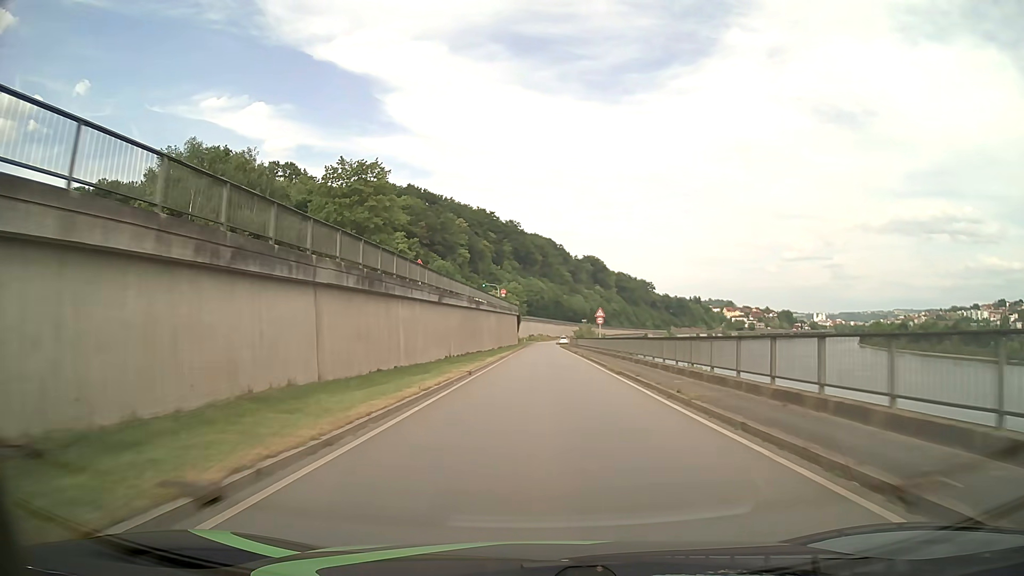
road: primary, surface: asphalt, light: Day
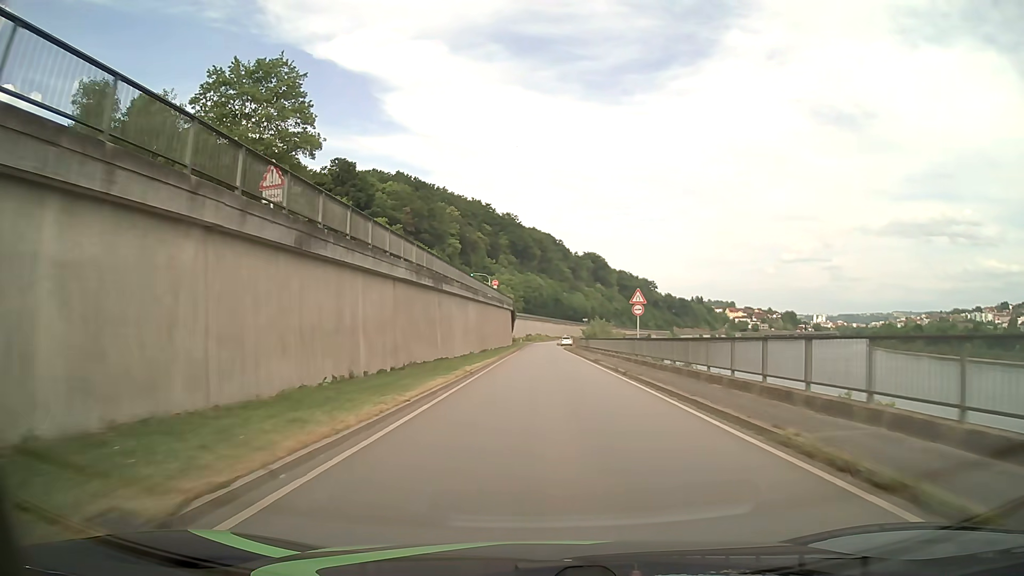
(0.0, +21.6) m; 0°
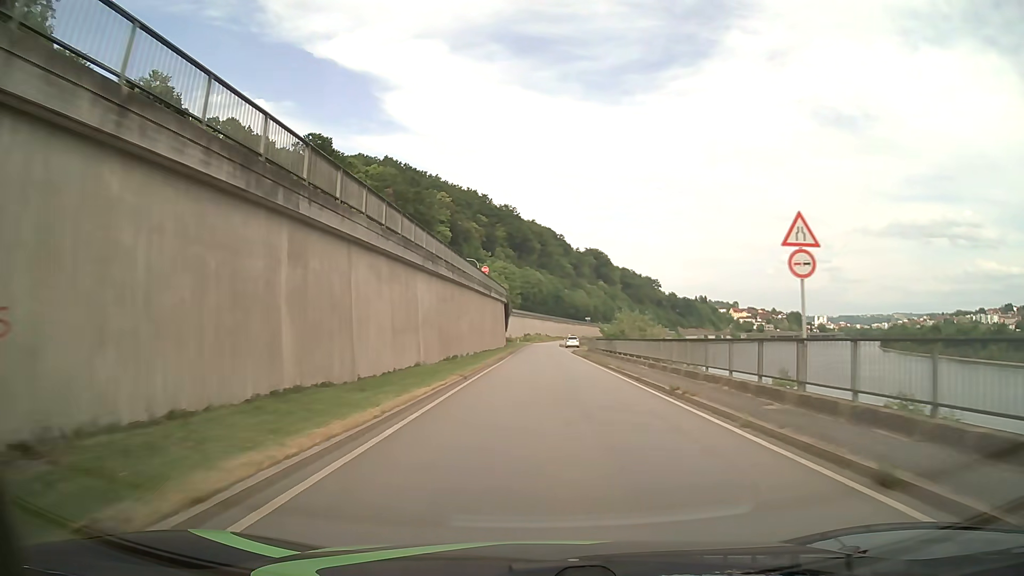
(0.0, +21.6) m; 0°
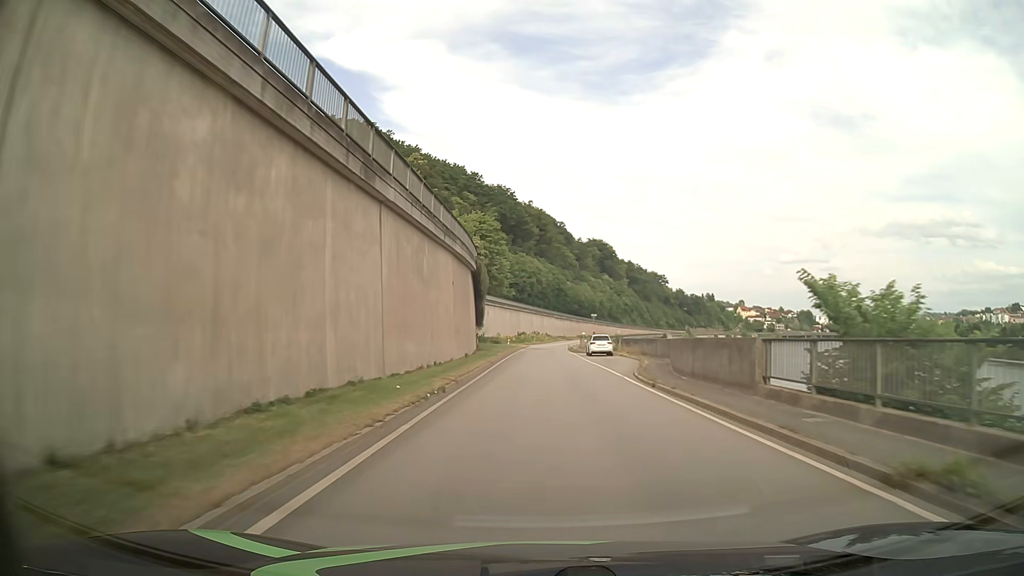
(0.0, +43.2) m; 0°
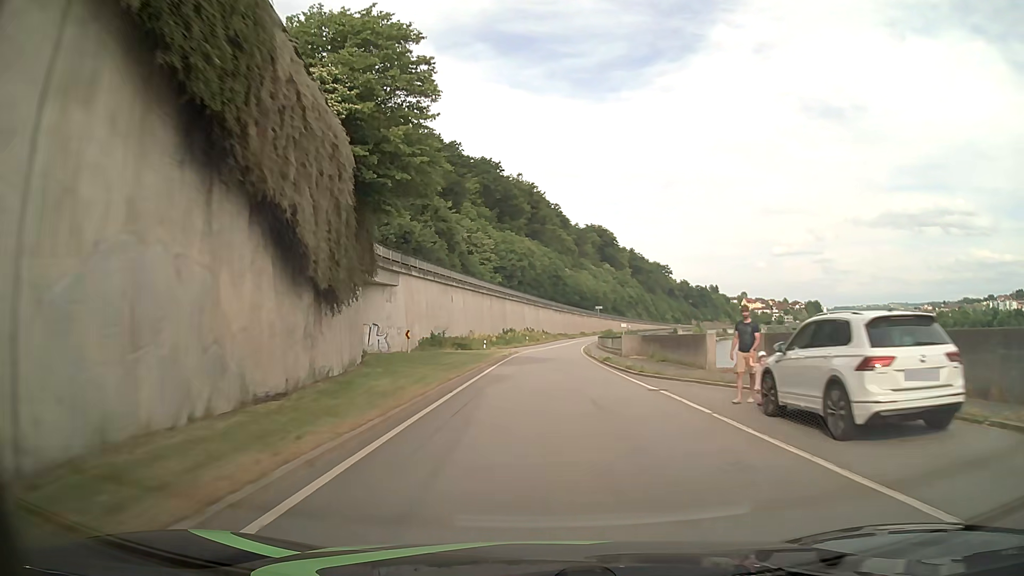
(+0.4, +43.1) m; +1°
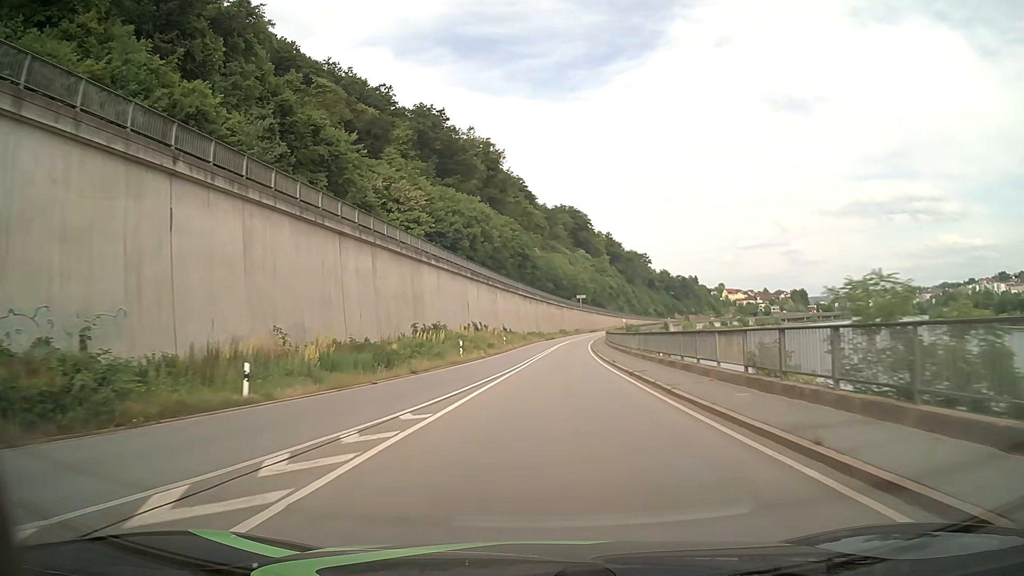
(+1.1, +53.7) m; +3°
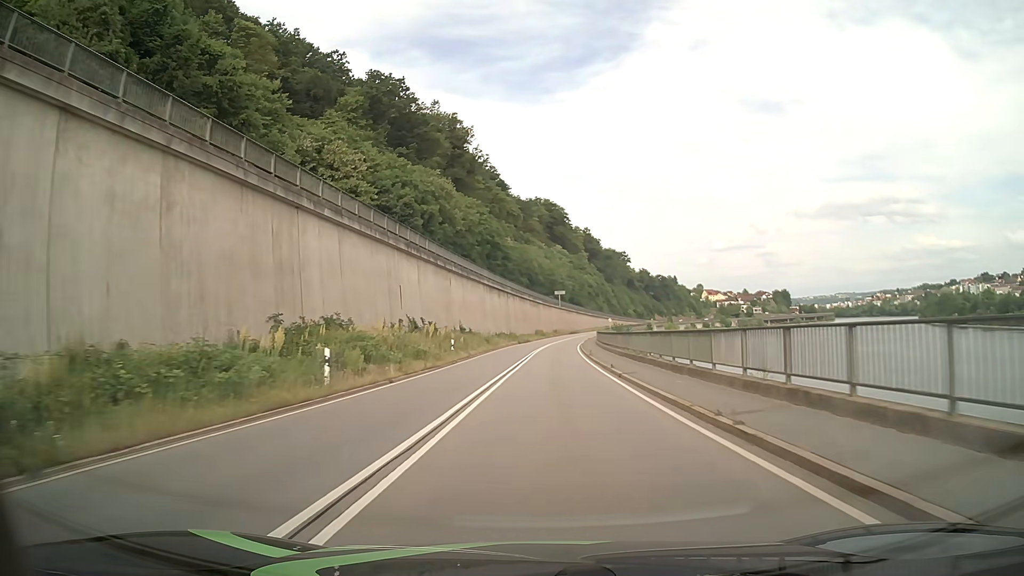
(+0.4, +21.5) m; +2°
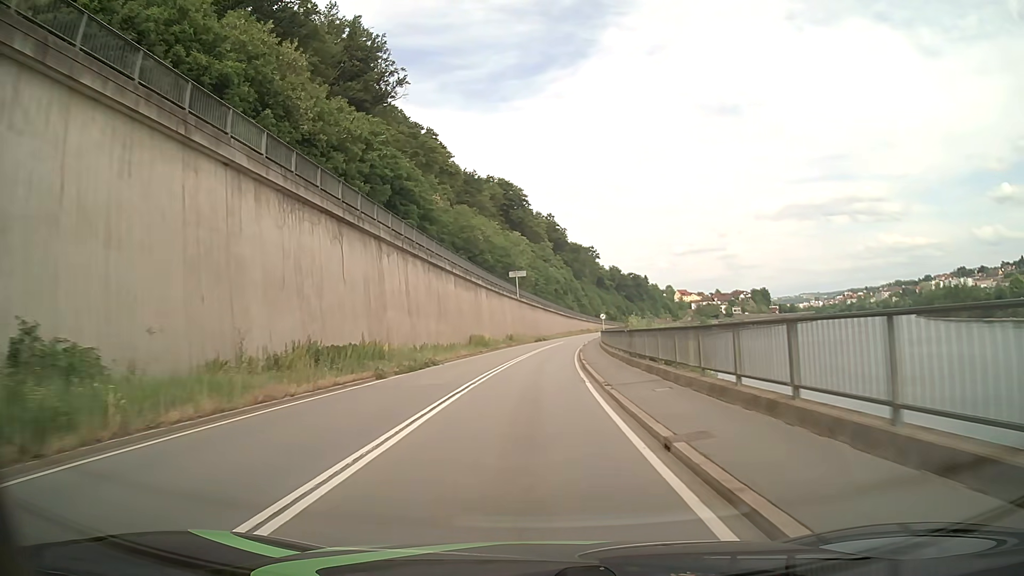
(+2.0, +53.6) m; +3°
(0, +10) (0, +20) (0, +30) (+1, +40) (+1, +50) (+2, +60) (+3, +70) (+4, +80) (+6, +90) (+7, +100) m
